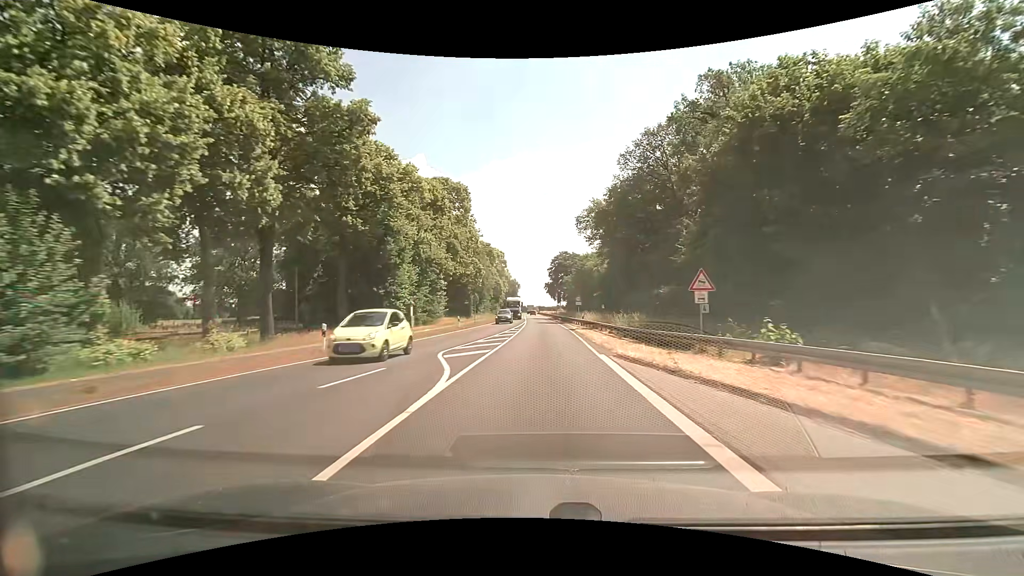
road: primary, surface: asphalt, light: Day
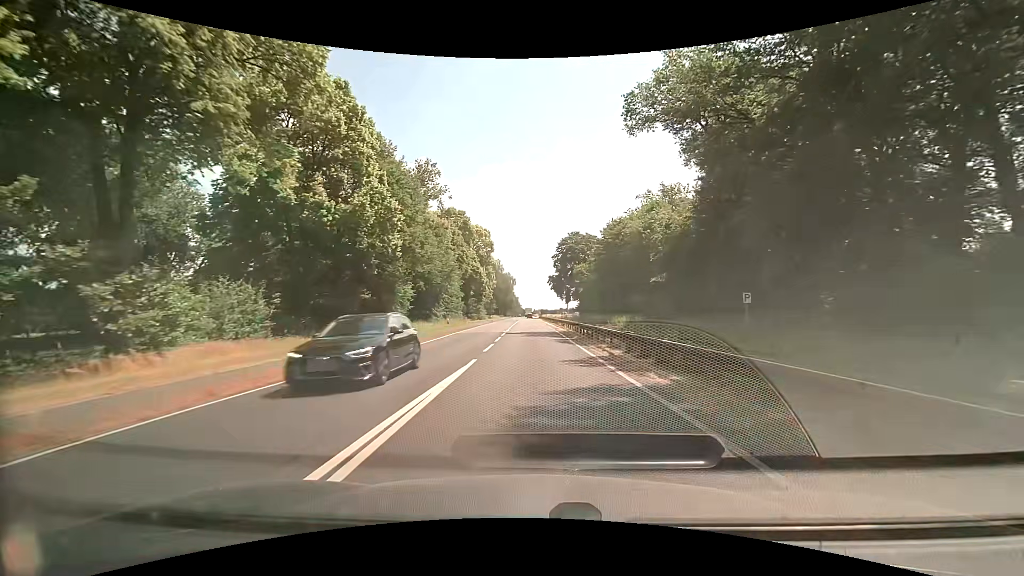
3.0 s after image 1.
(+0.7, +54.0) m; 0°
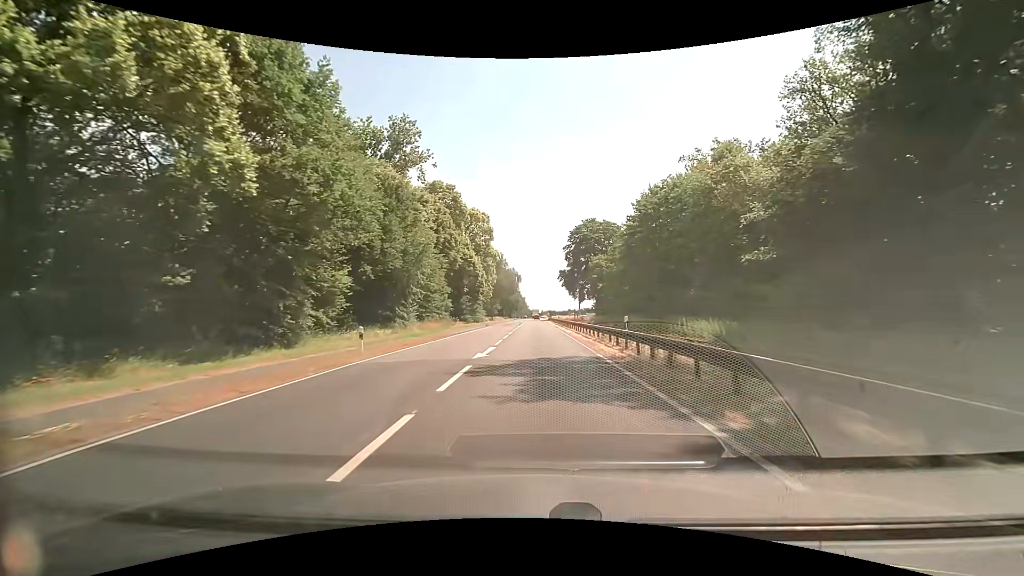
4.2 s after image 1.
(-0.2, +21.5) m; -1°
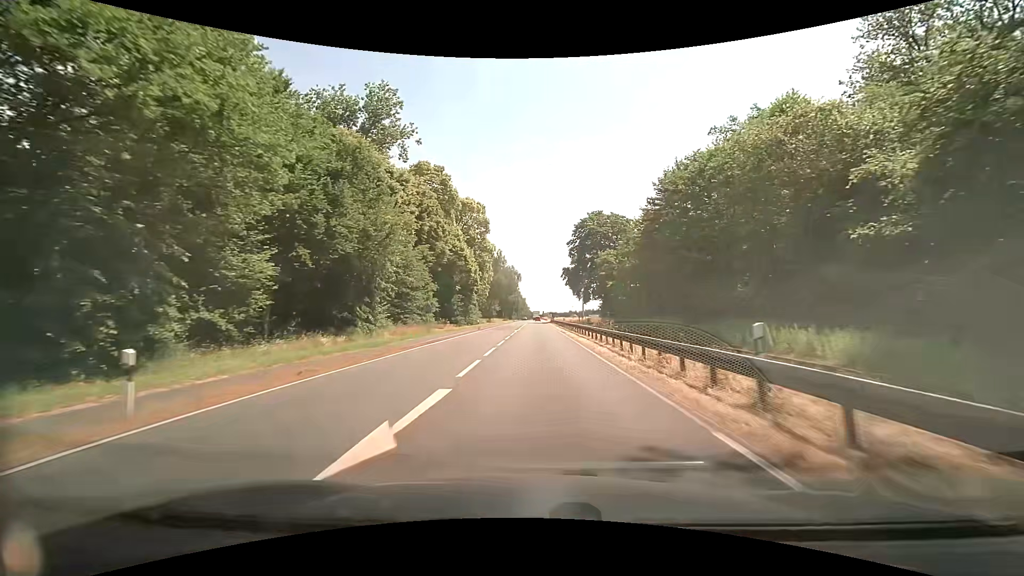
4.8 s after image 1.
(0.0, +10.7) m; -1°
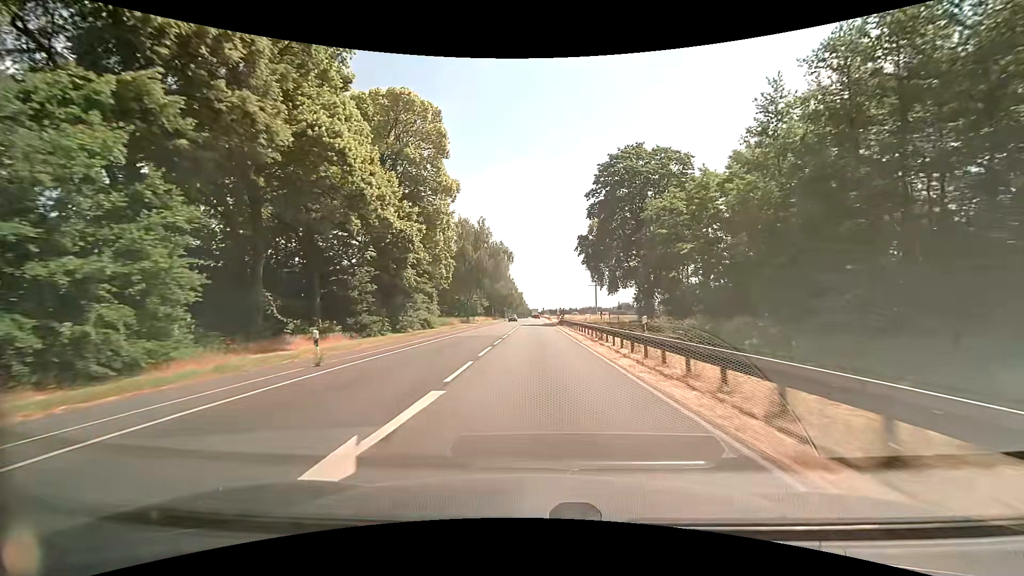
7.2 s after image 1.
(+0.5, +42.9) m; +1°
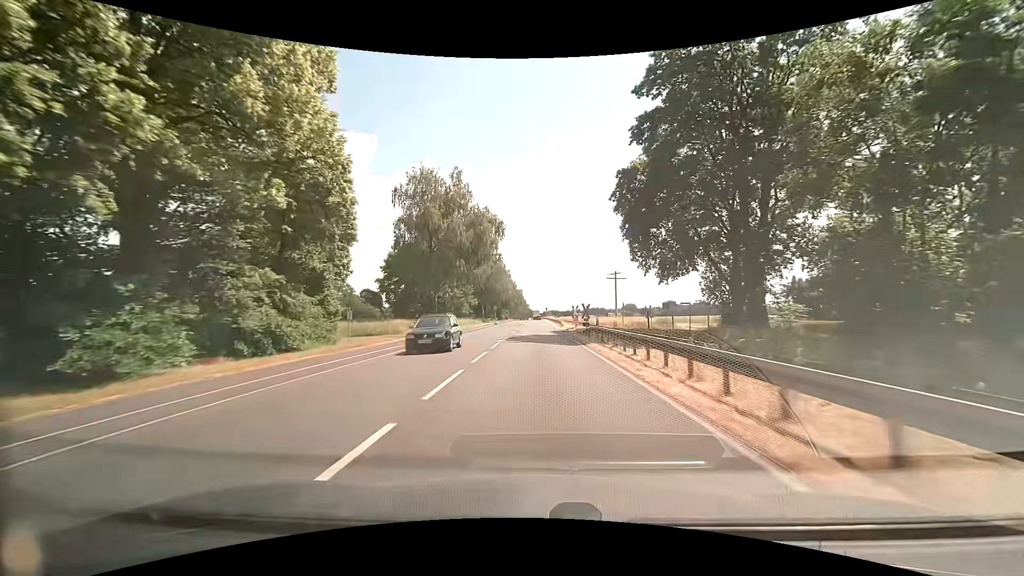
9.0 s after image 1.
(+0.2, +32.2) m; 0°
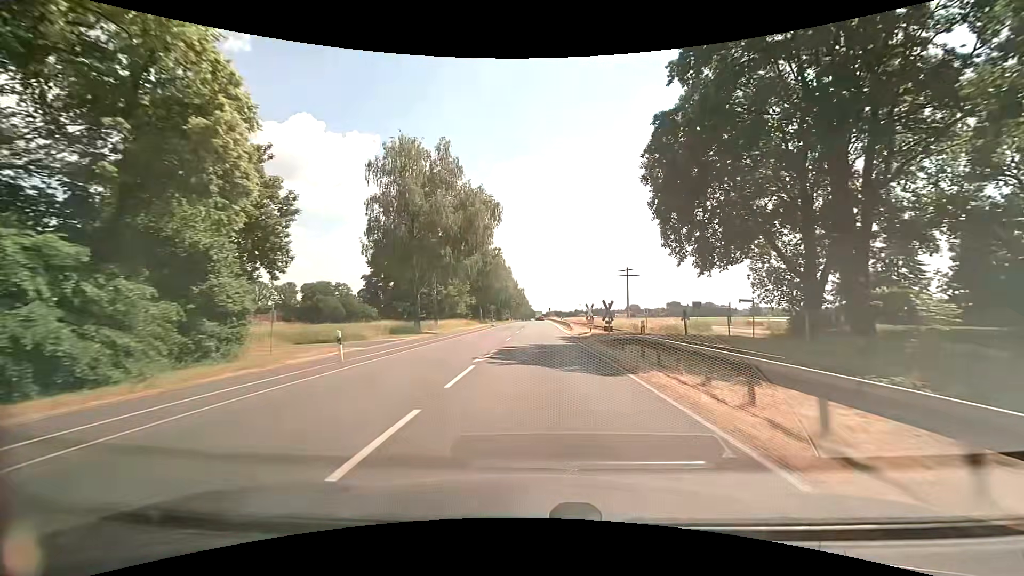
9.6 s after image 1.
(0.0, +10.7) m; 0°
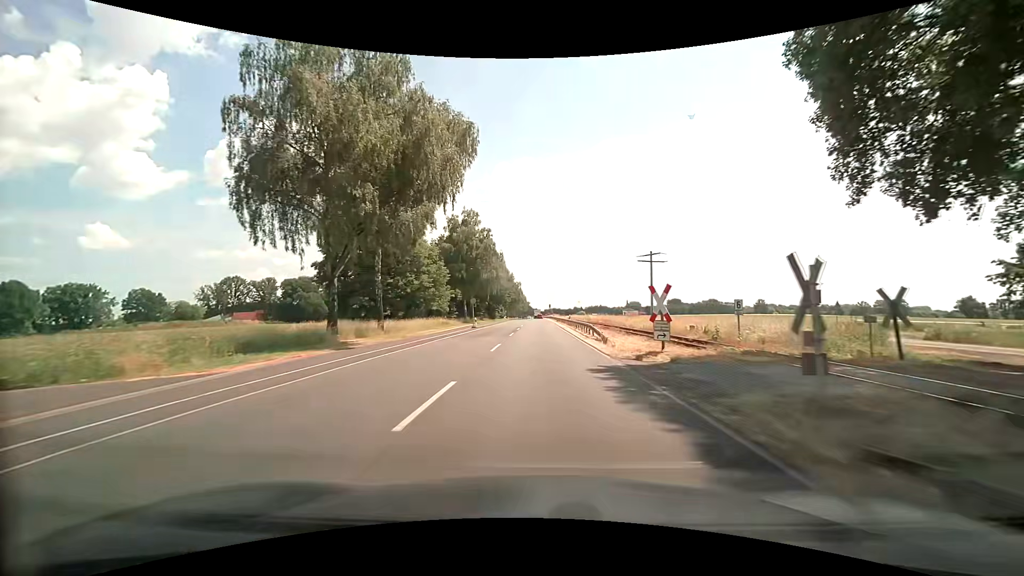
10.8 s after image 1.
(+0.1, +21.5) m; 0°
(0, +10) (0, +20) (0, +30) (0, +40) (0, +50) (+1, +60) (+1, +70) (+1, +80) (+1, +90) (+1, +100) m
